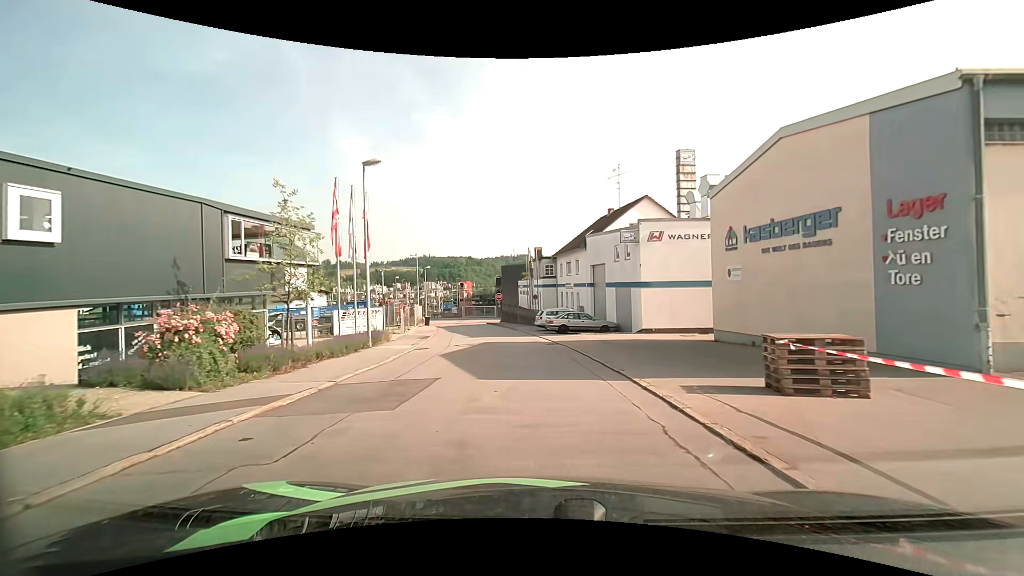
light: Day
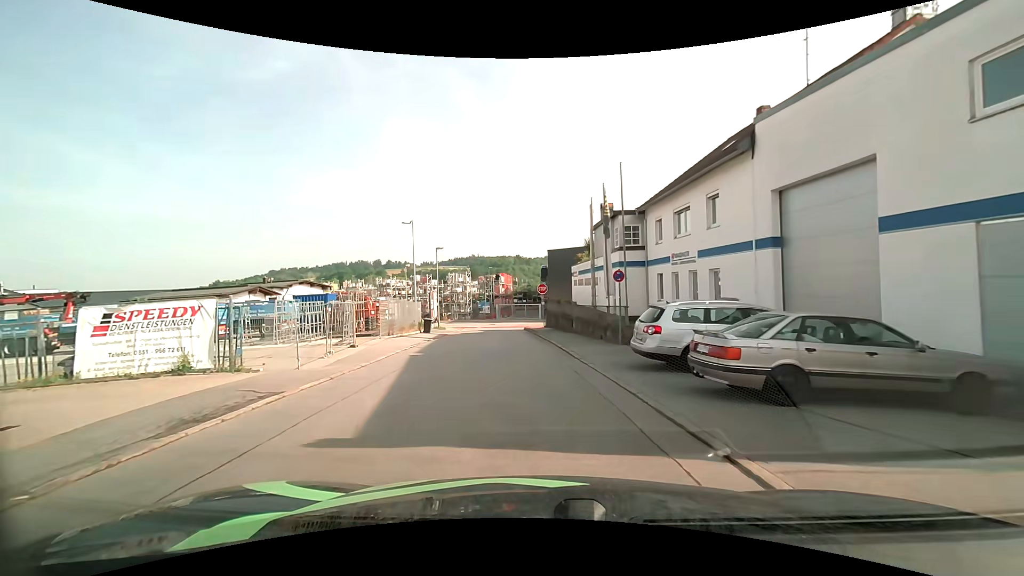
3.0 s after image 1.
(-1.0, +22.7) m; -5°
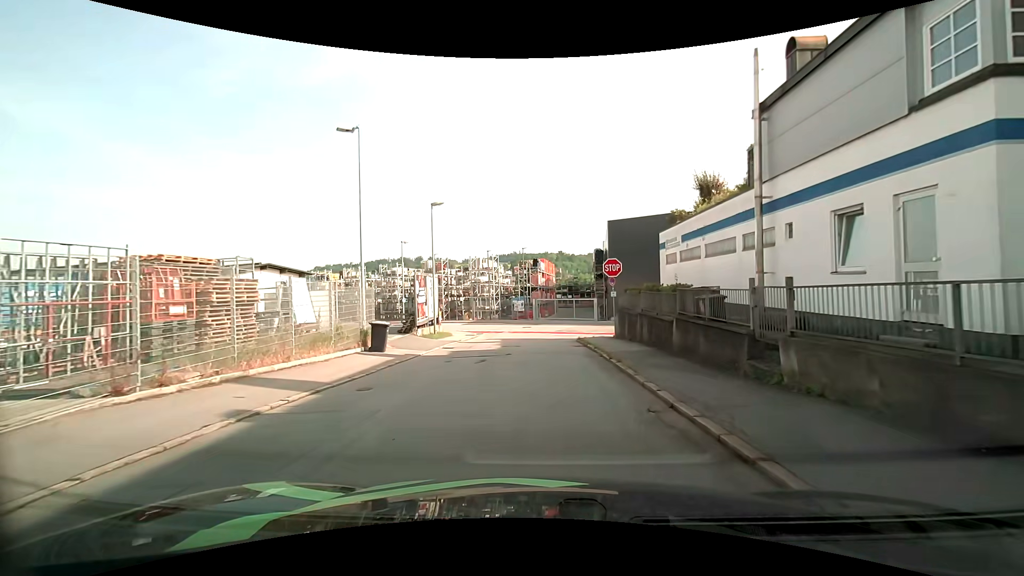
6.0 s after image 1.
(-1.4, +20.0) m; -6°
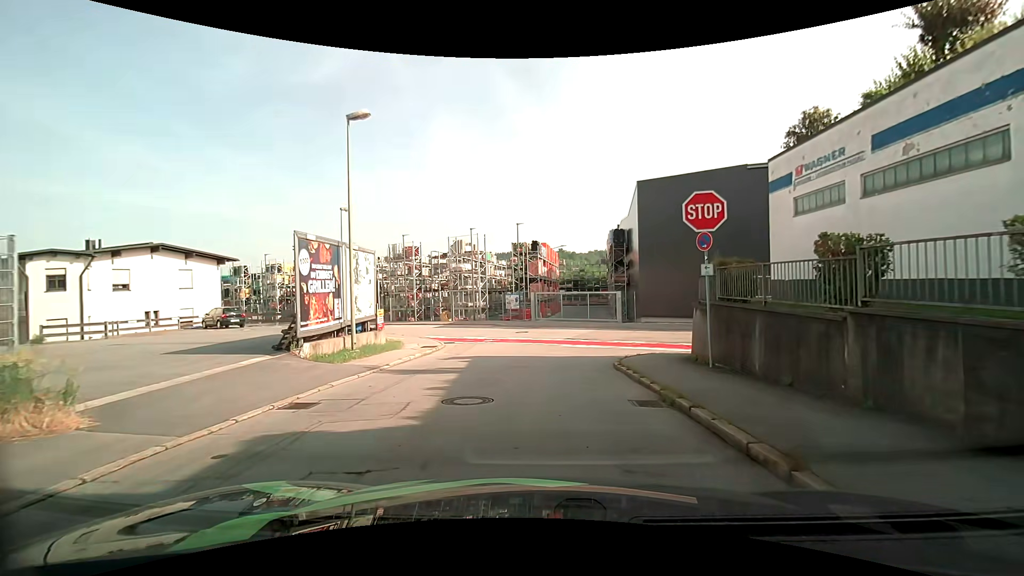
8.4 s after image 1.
(+0.1, +13.4) m; +1°
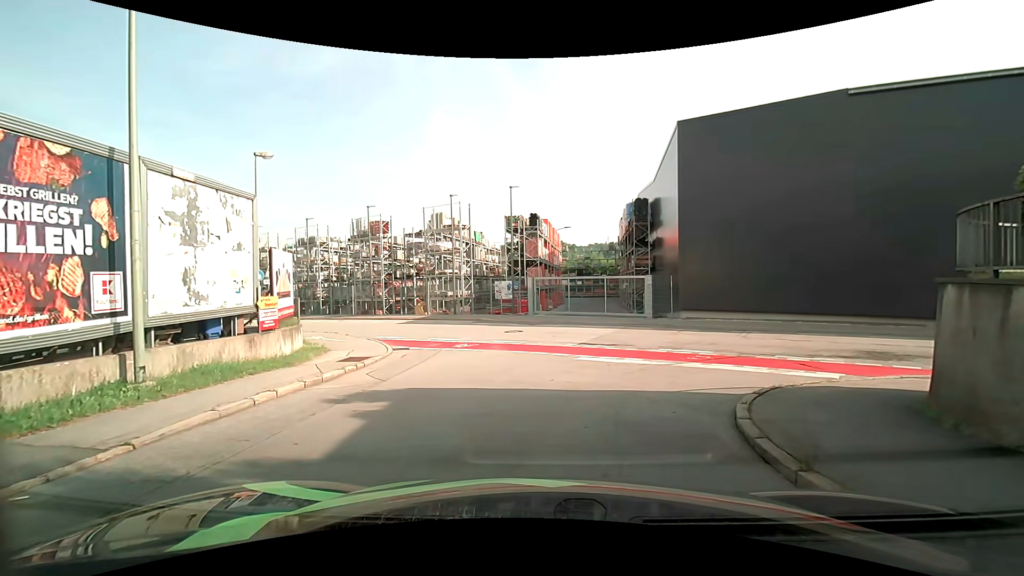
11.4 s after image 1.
(-0.1, +8.7) m; -2°
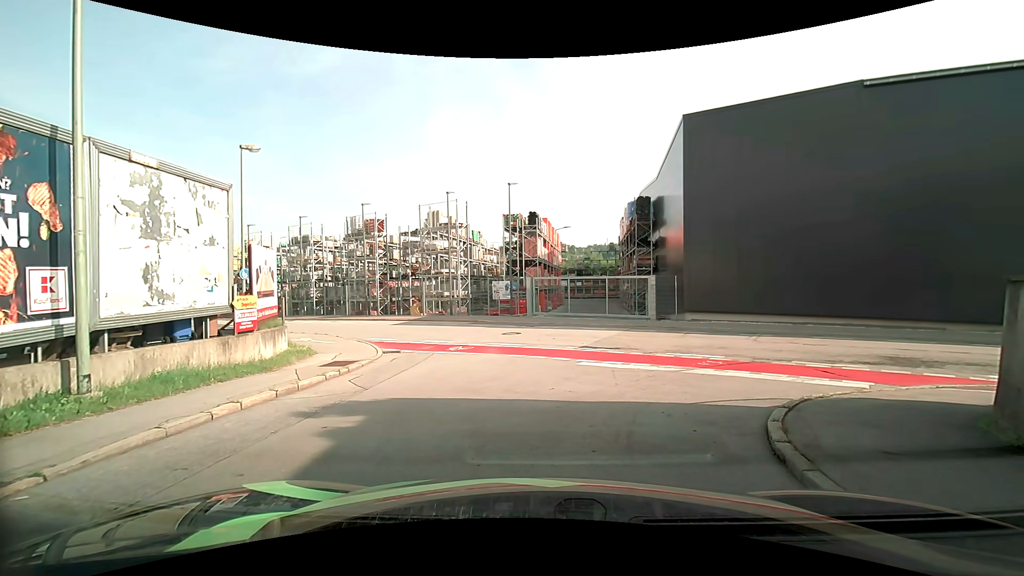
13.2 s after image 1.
(0.0, +0.9) m; +2°
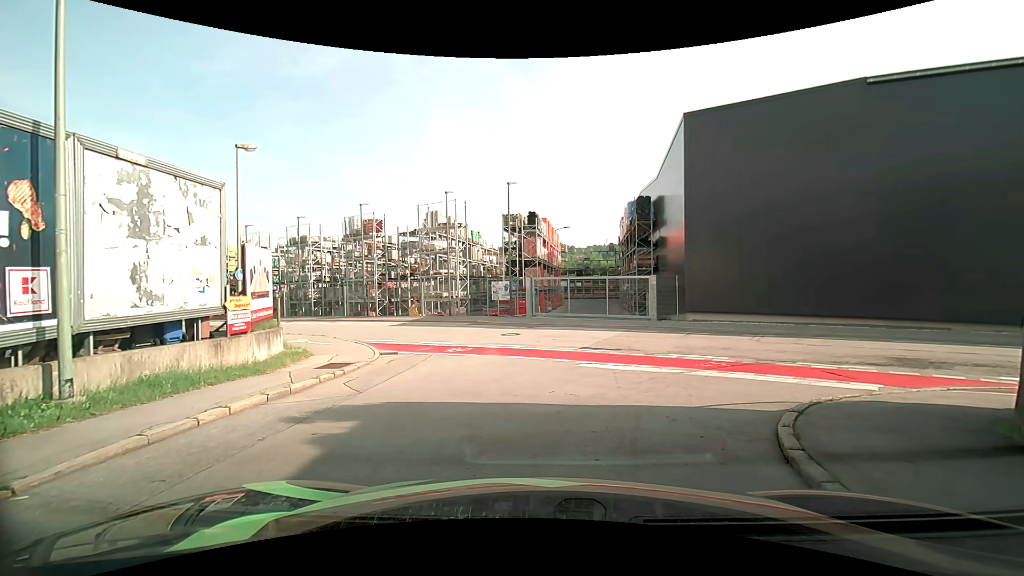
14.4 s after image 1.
(0.0, +0.3) m; 0°
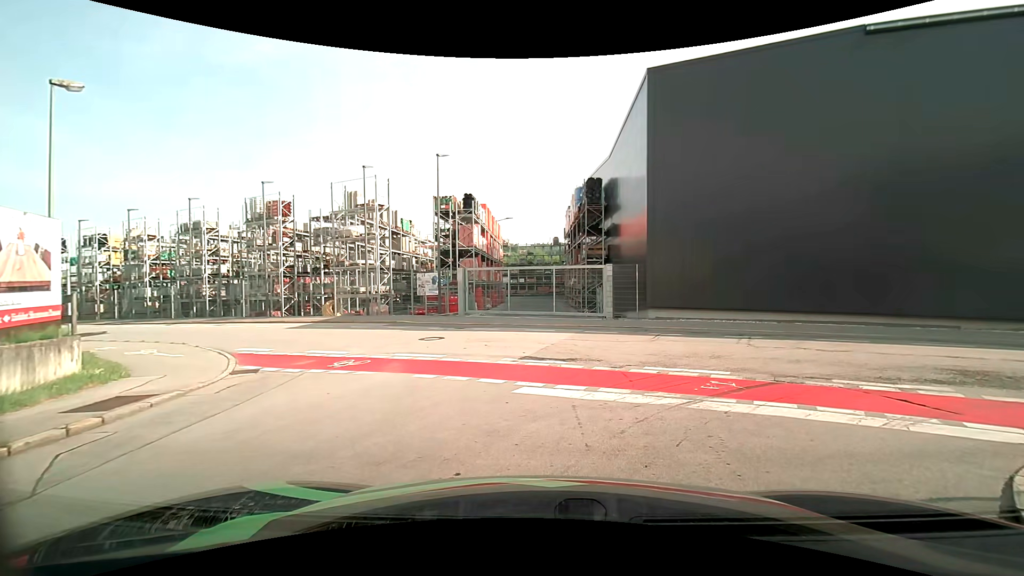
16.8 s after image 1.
(+0.1, +4.7) m; +5°
